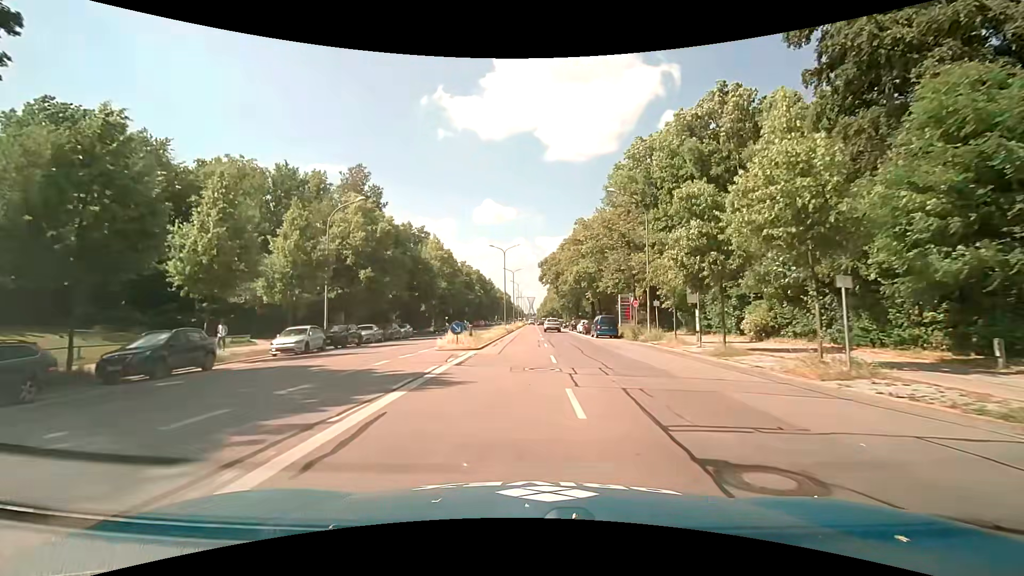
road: primary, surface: asphalt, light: Day
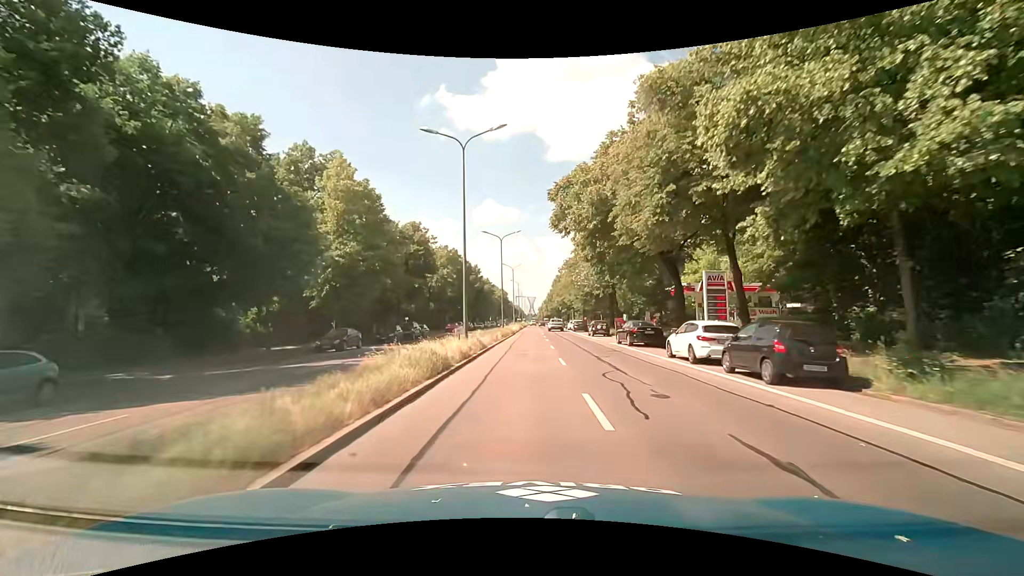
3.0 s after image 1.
(-0.2, +37.4) m; 0°
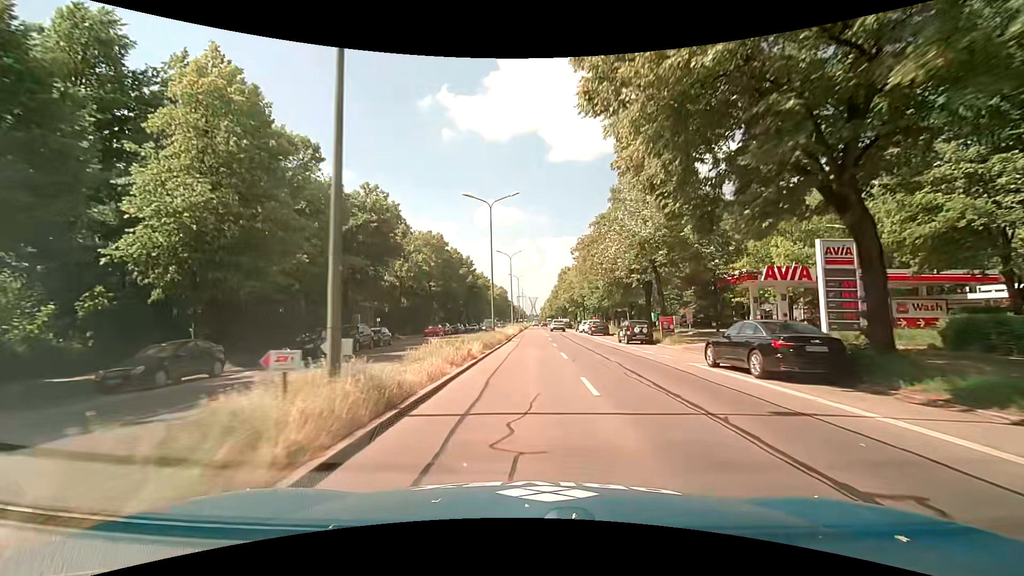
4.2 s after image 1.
(-0.1, +15.5) m; 0°
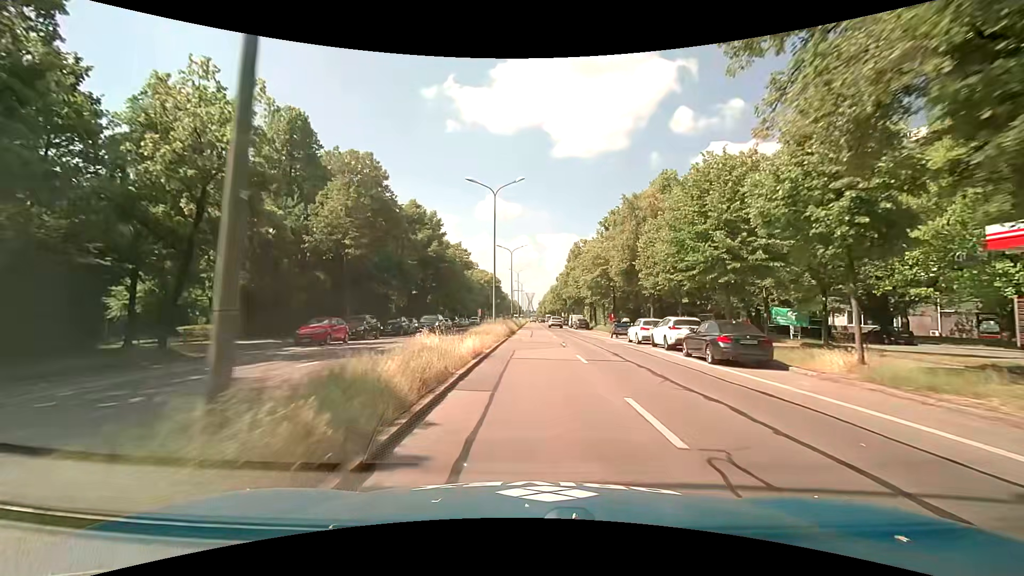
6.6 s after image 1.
(-0.2, +31.4) m; 0°
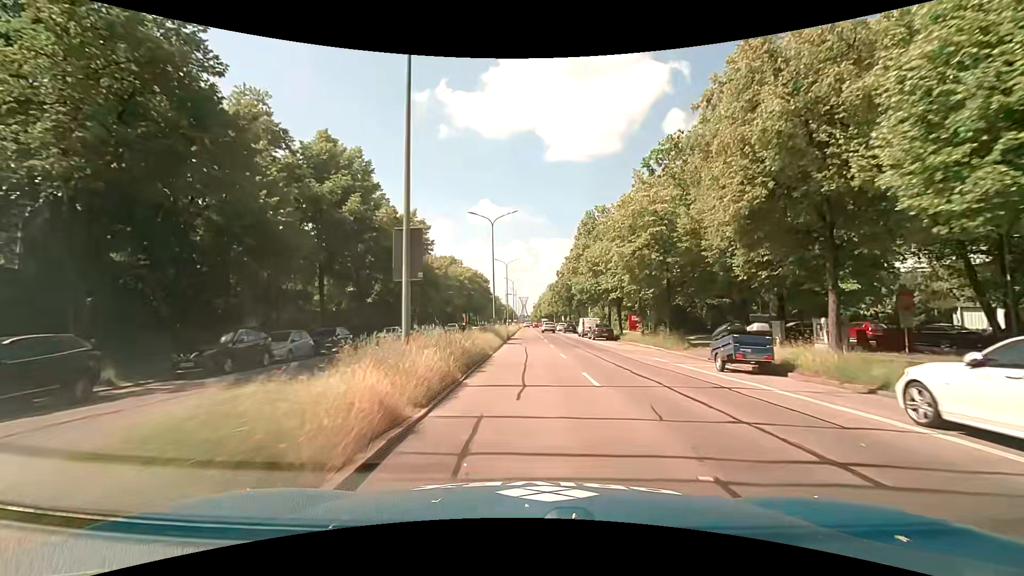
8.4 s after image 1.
(+0.3, +22.6) m; +1°
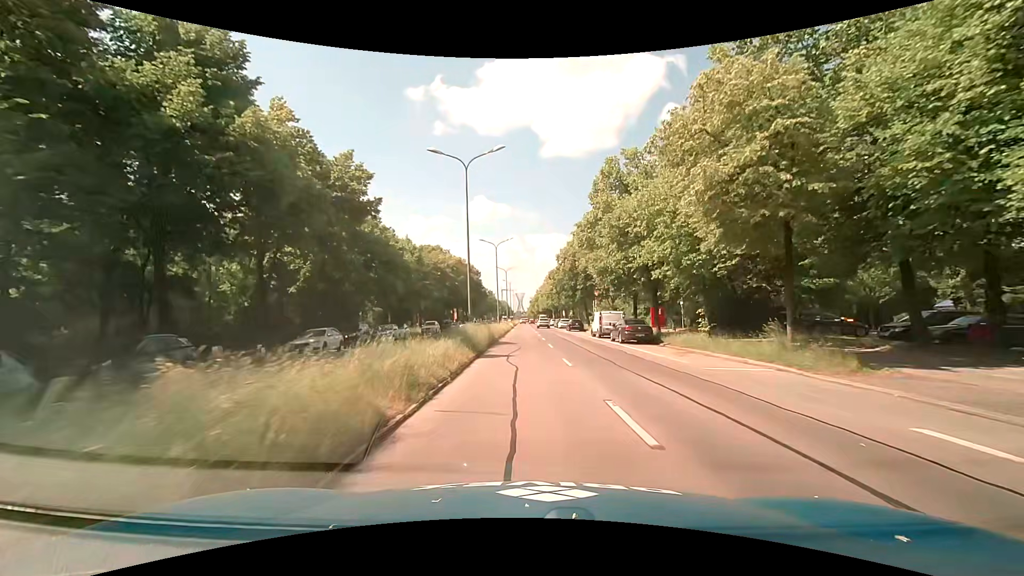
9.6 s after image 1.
(+0.1, +14.4) m; +1°
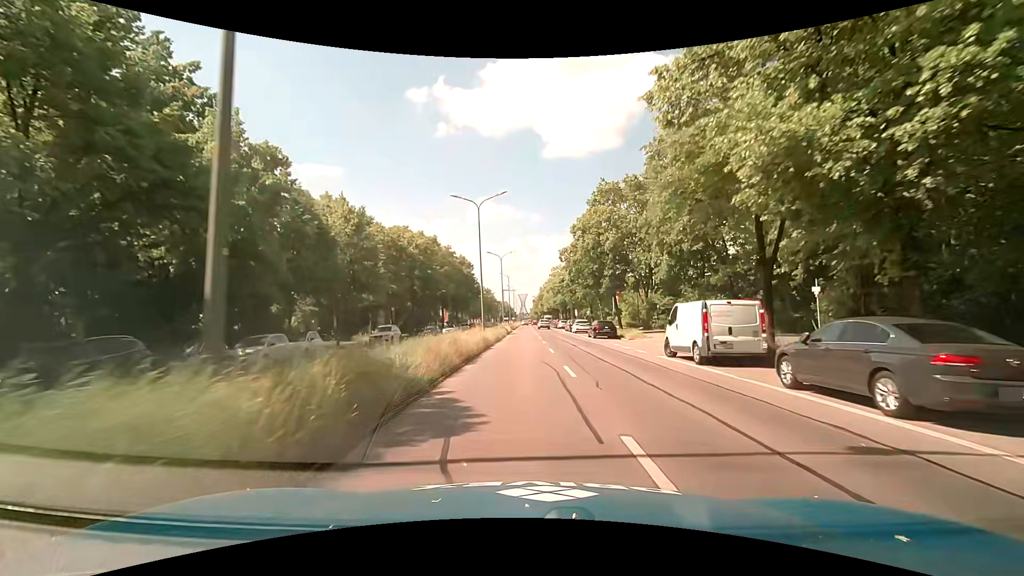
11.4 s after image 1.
(-0.3, +21.1) m; -1°
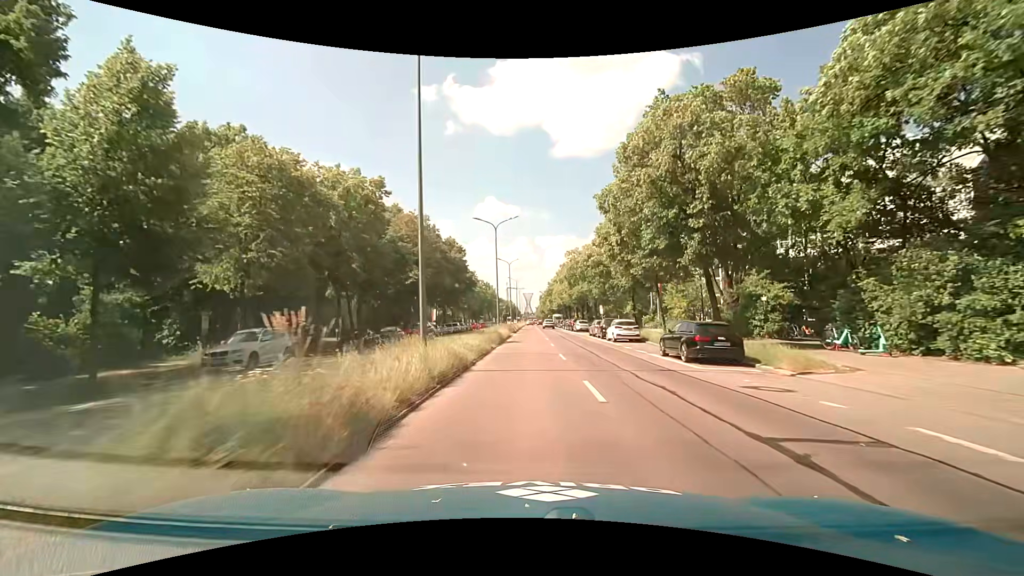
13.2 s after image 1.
(-0.2, +21.8) m; 0°
(0, +10) (0, +20) (0, +30) (0, +40) (0, +50) (0, +60) (0, +70) (0, +80) (0, +90) (0, +100) m
